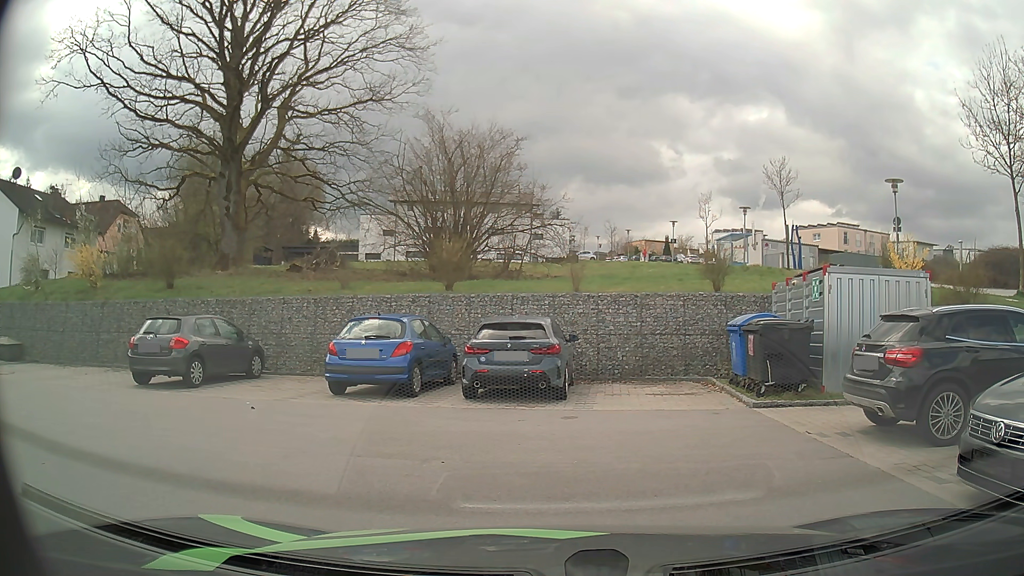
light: Day
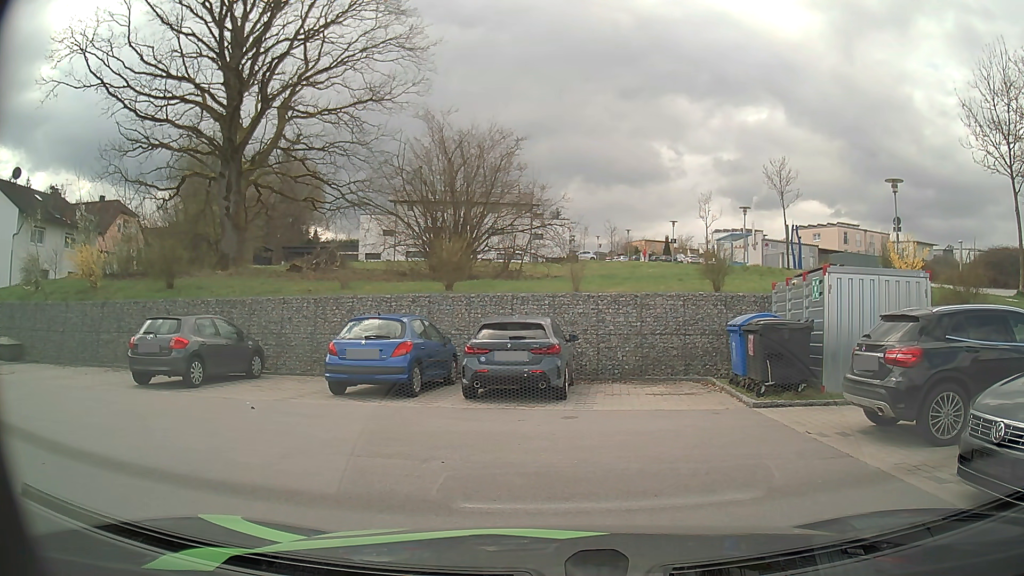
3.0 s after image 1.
(0.0, 0.0) m; 0°
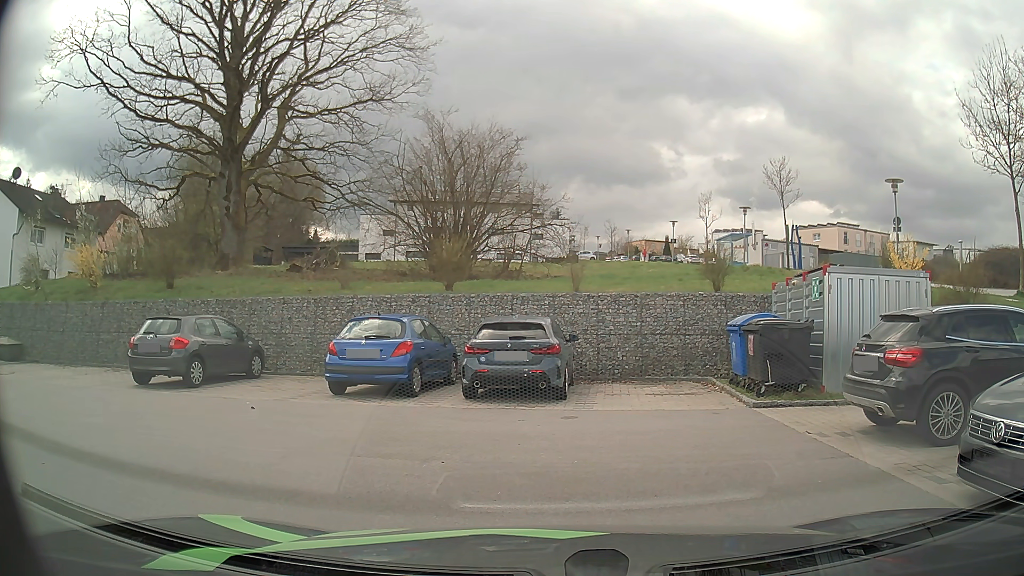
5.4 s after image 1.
(0.0, 0.0) m; 0°
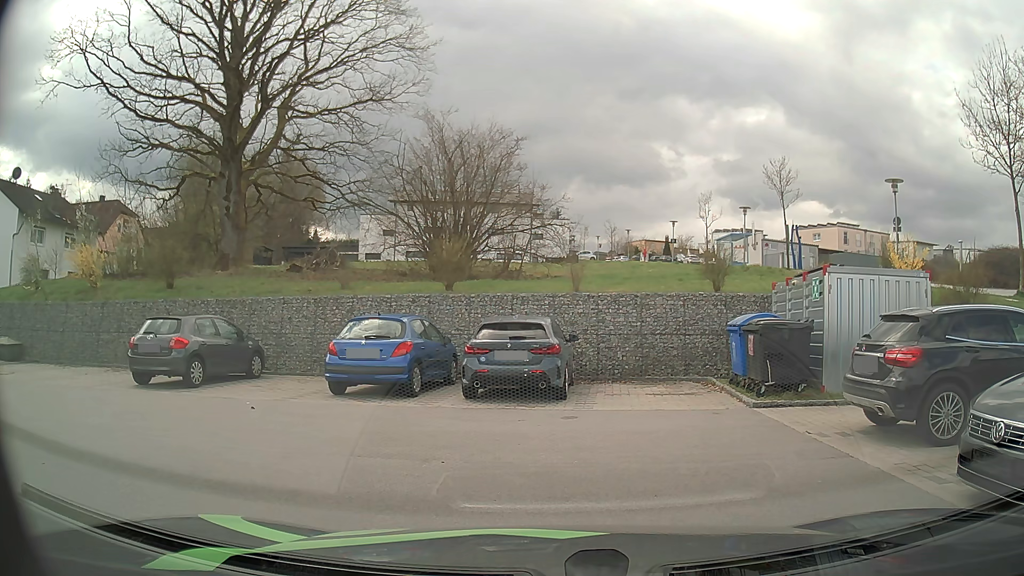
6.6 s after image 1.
(0.0, 0.0) m; 0°
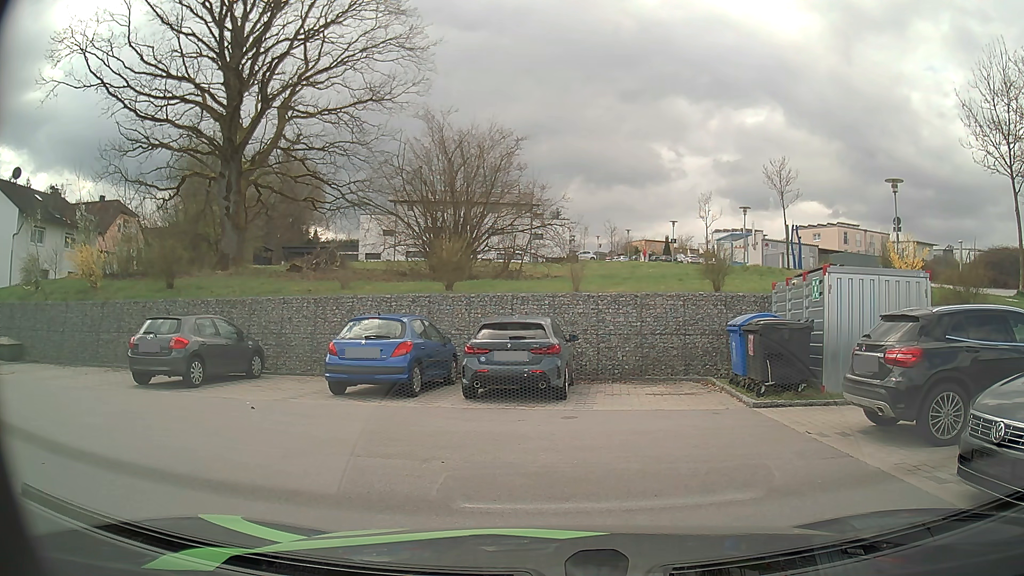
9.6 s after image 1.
(0.0, 0.0) m; 0°
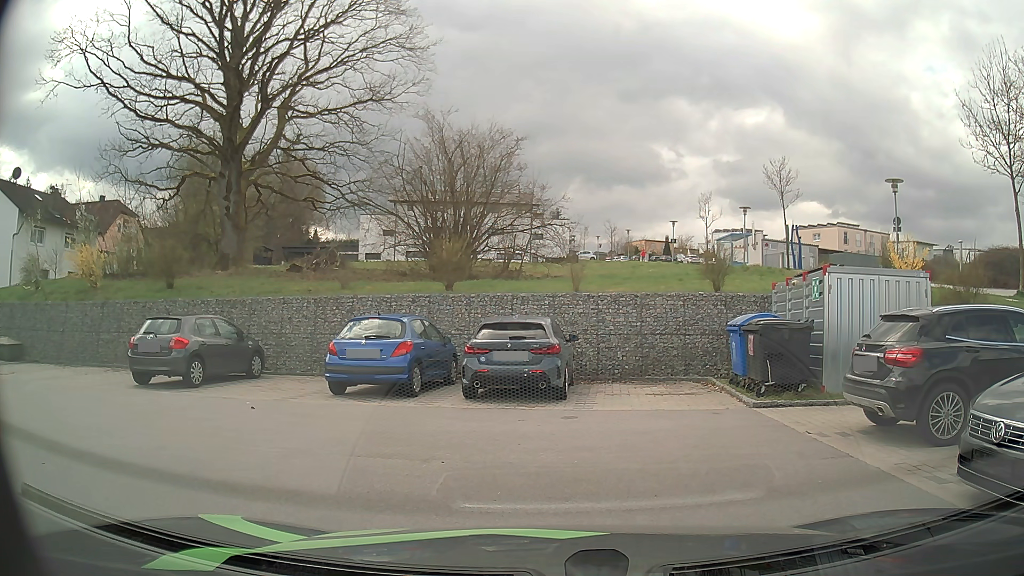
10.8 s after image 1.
(0.0, 0.0) m; 0°
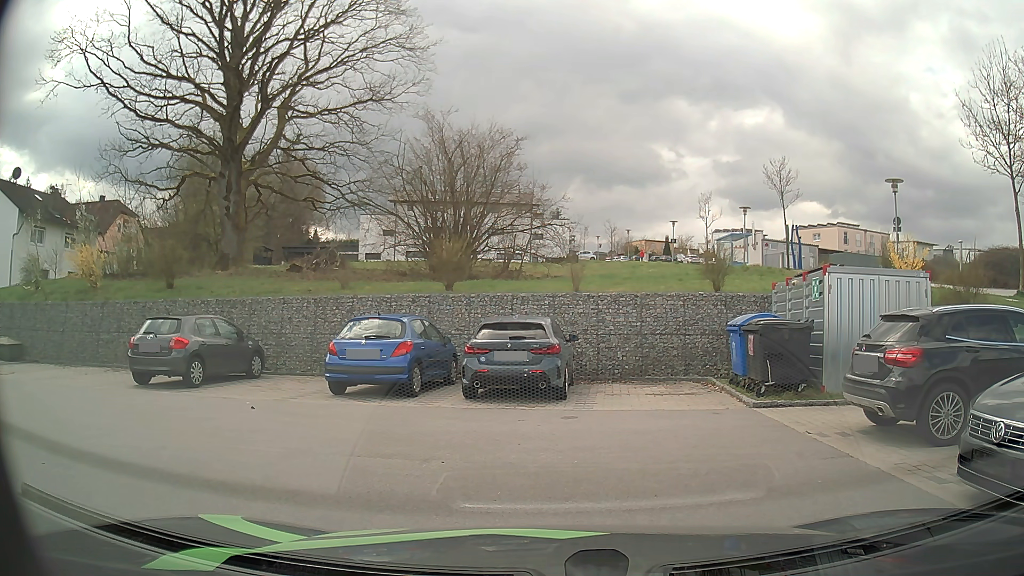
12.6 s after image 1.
(0.0, 0.0) m; 0°
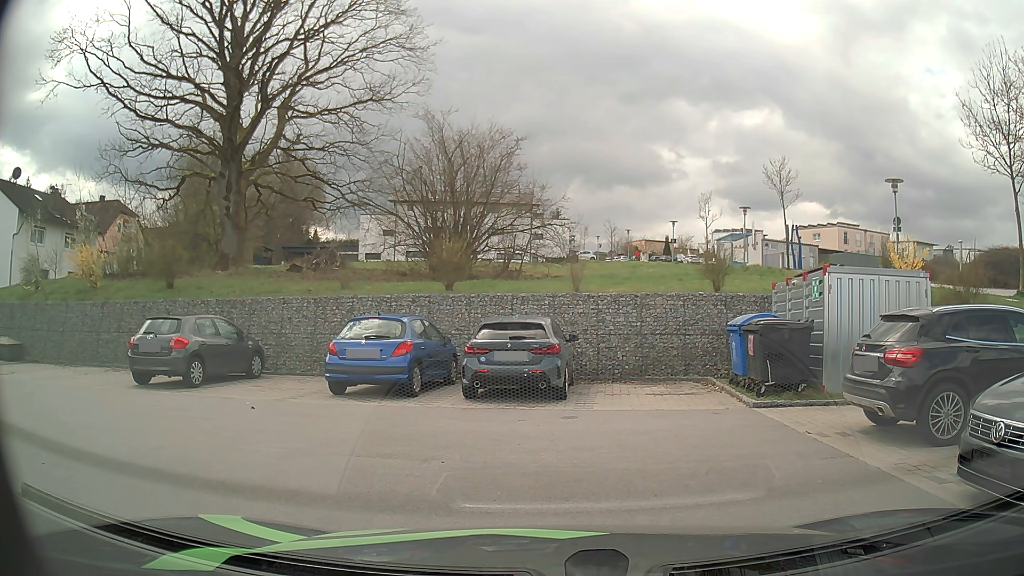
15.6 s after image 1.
(0.0, 0.0) m; 0°
